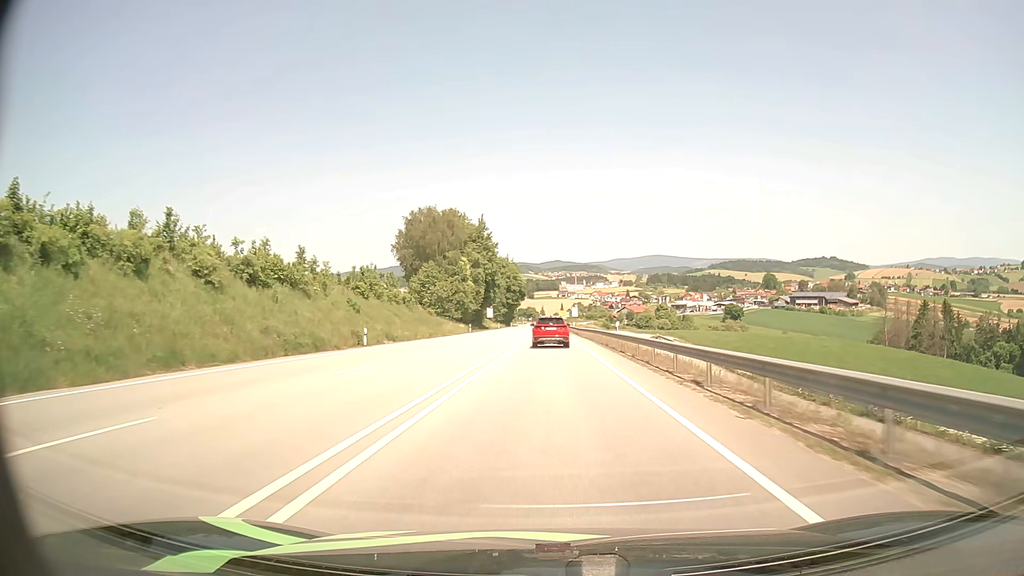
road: primary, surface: asphalt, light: Day
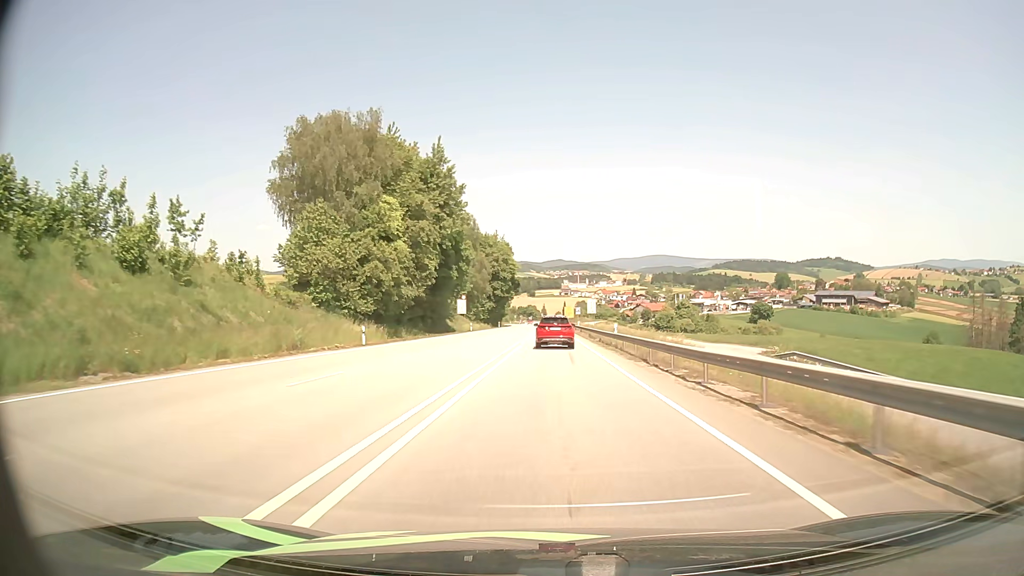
(-0.1, +51.6) m; 0°
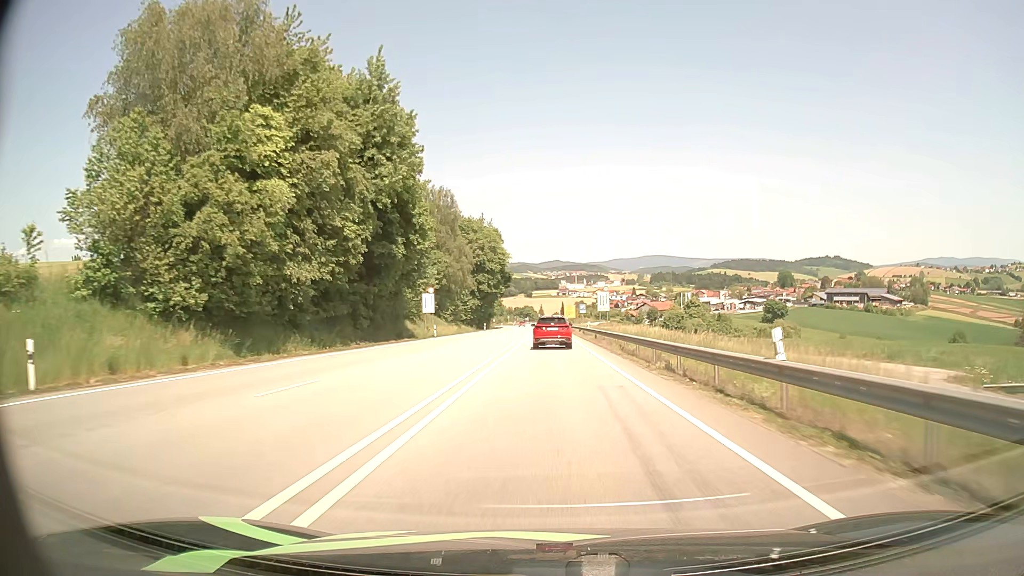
(+0.1, +25.4) m; 0°
(0, +10) (0, +20) (0, +30) (0, +40) (0, +50) (0, +60) (0, +70) (0, +80) (0, +90) (0, +100) m
